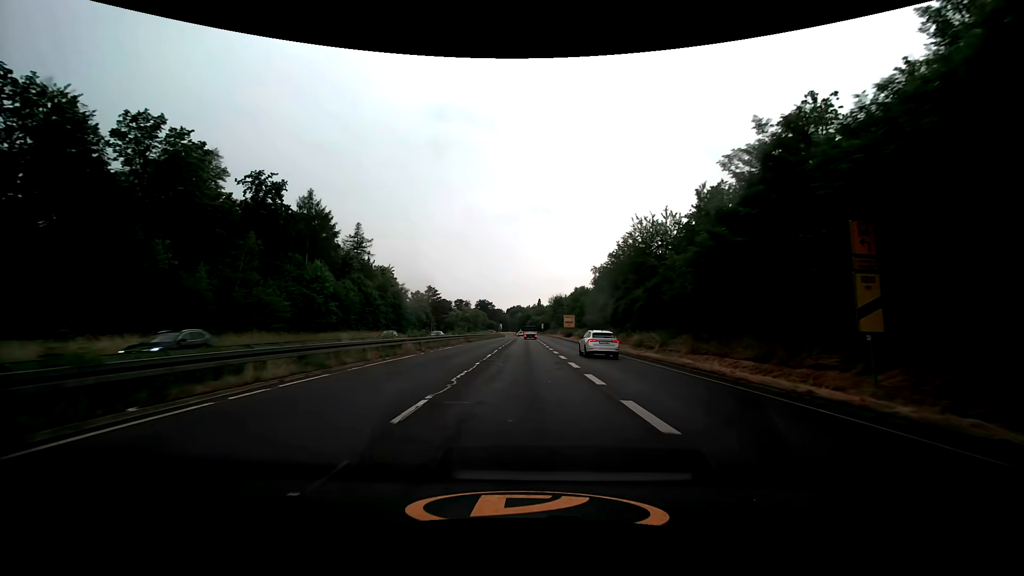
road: trunk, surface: asphalt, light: Day
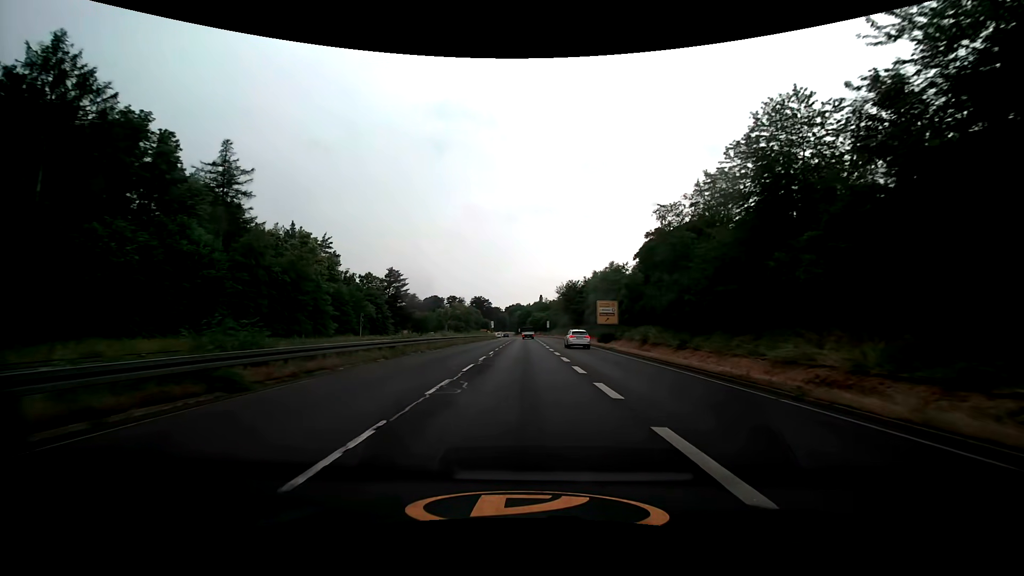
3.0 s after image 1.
(0.0, +44.9) m; 0°
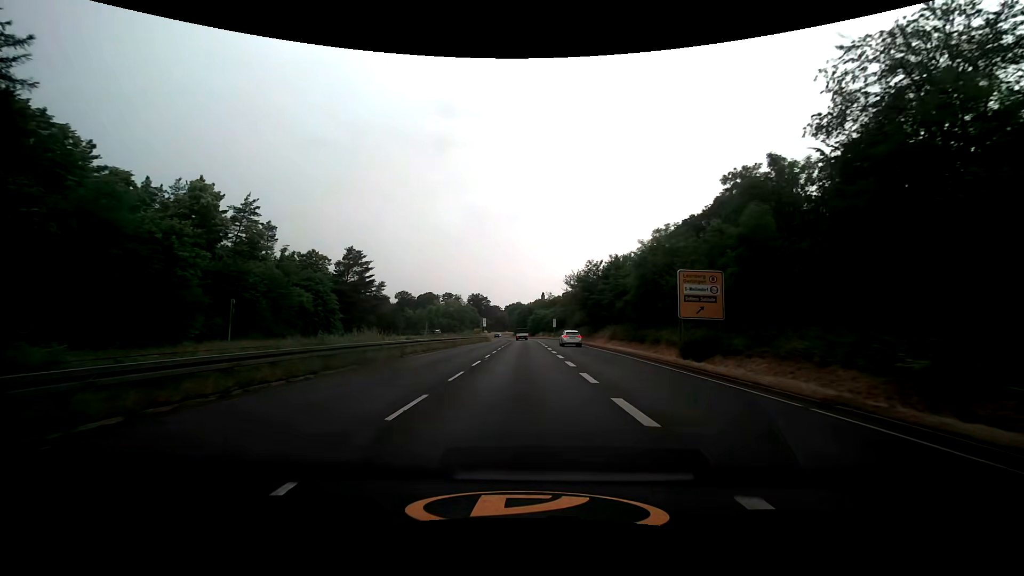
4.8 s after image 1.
(-0.1, +26.9) m; 0°
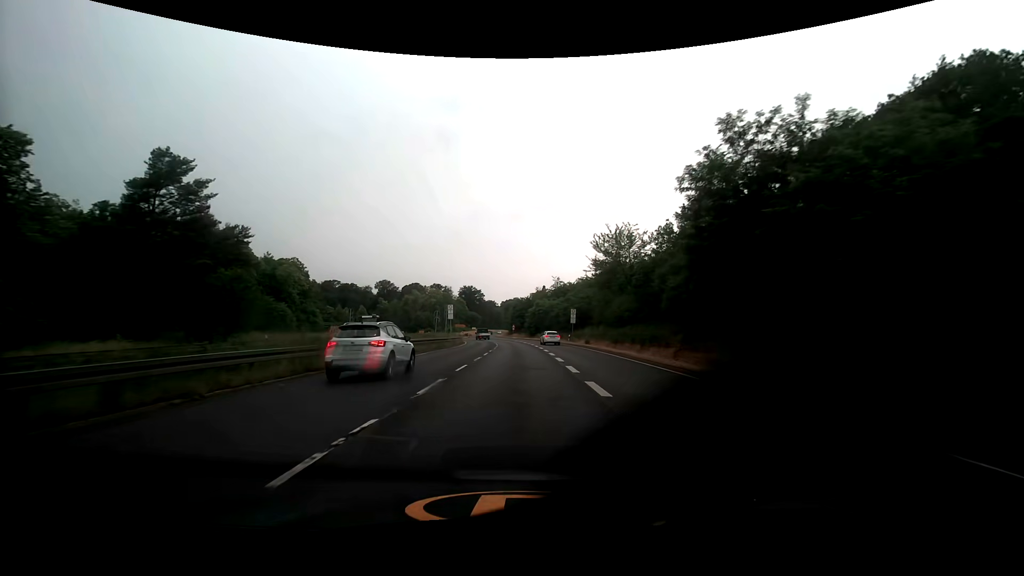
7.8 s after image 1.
(+0.1, +44.9) m; 0°
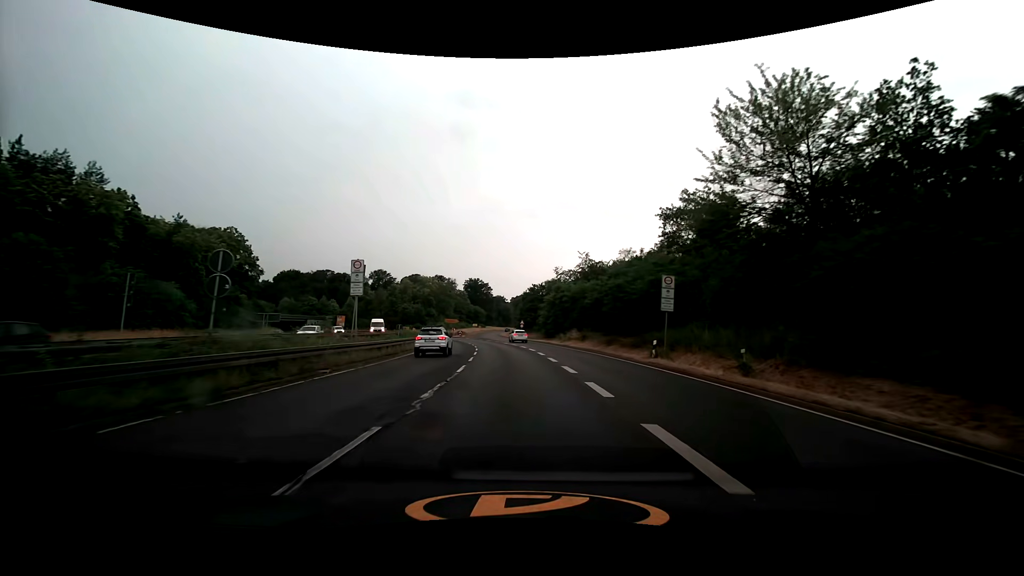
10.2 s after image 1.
(-0.4, +36.0) m; -1°
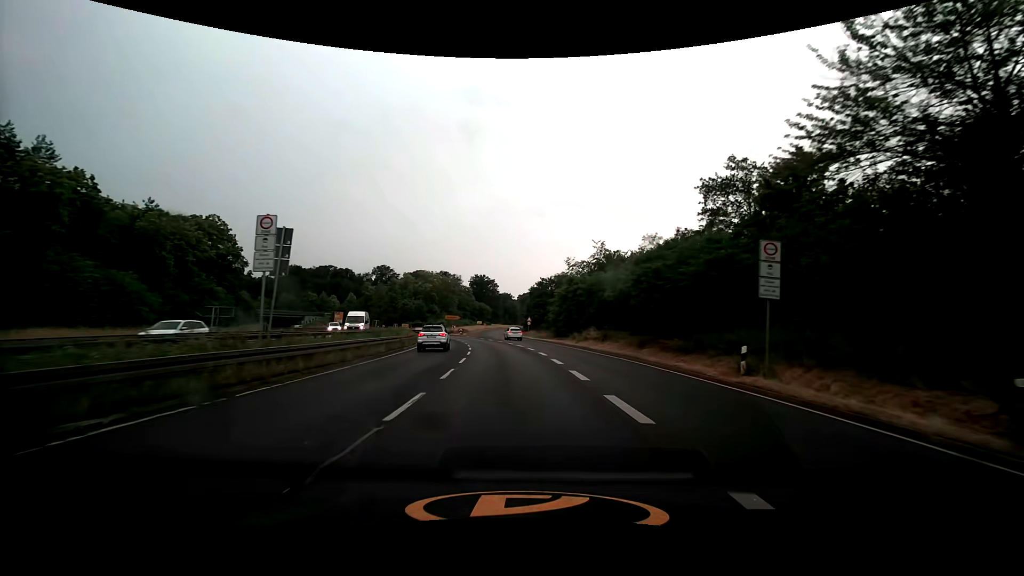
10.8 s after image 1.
(-0.1, +9.0) m; -1°
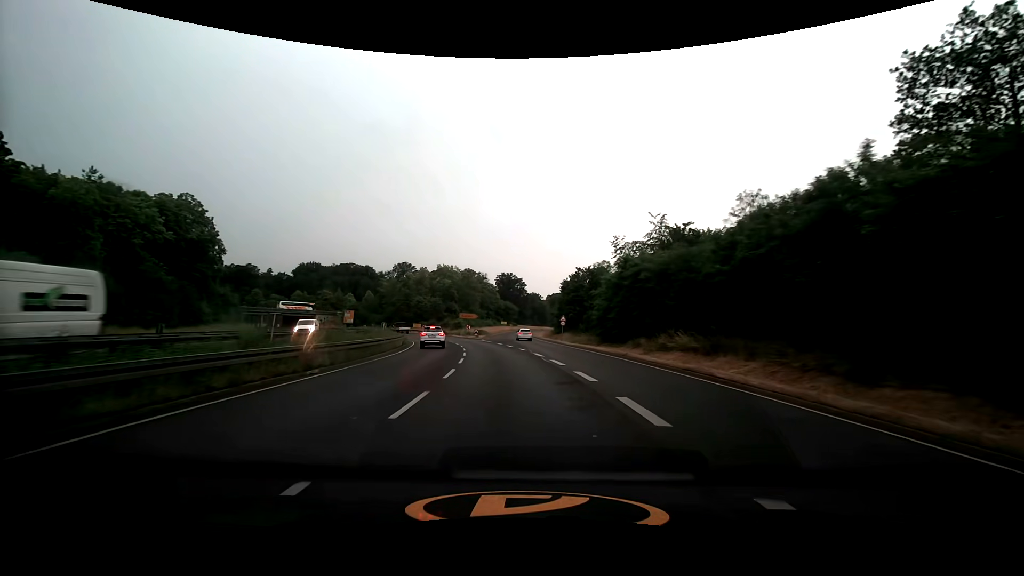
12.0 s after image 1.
(-0.4, +18.1) m; -3°
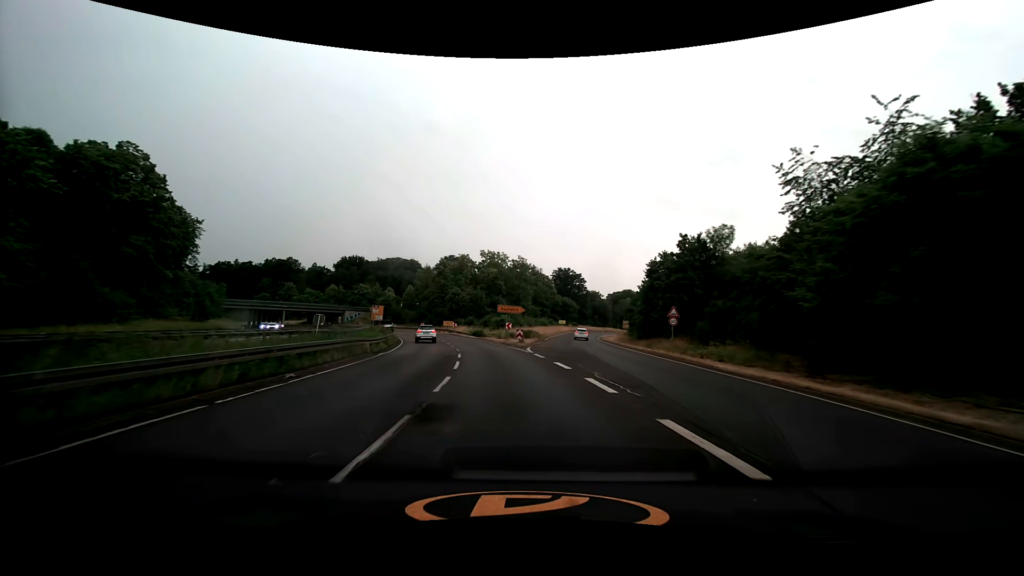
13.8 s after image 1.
(-1.4, +27.0) m; -6°
(0, +10) (-1, +20) (-2, +30) (-4, +40) (-6, +49) (-9, +59) (-12, +68) (-16, +78) (-20, +87) (-25, +96) m
